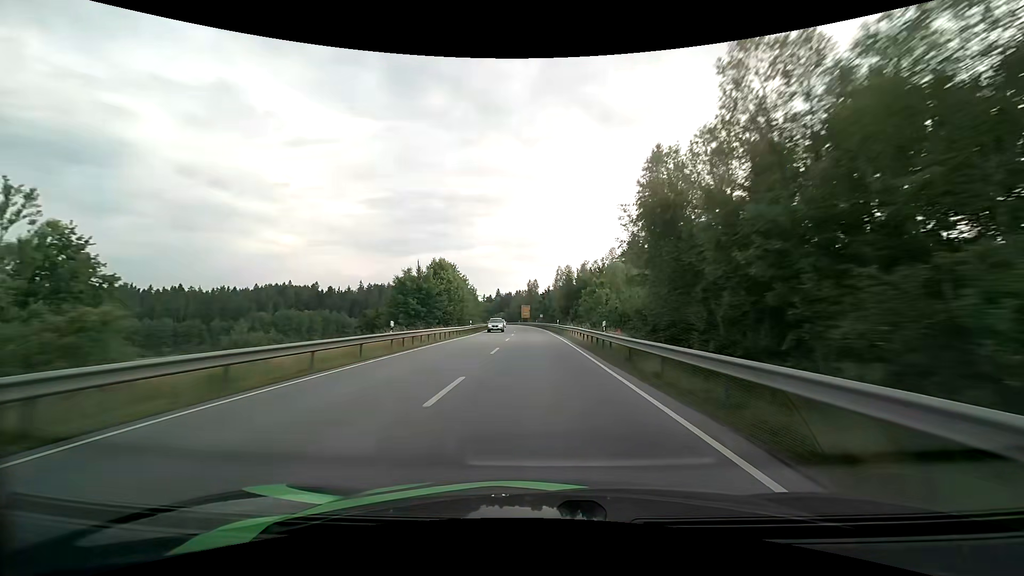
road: primary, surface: asphalt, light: Day
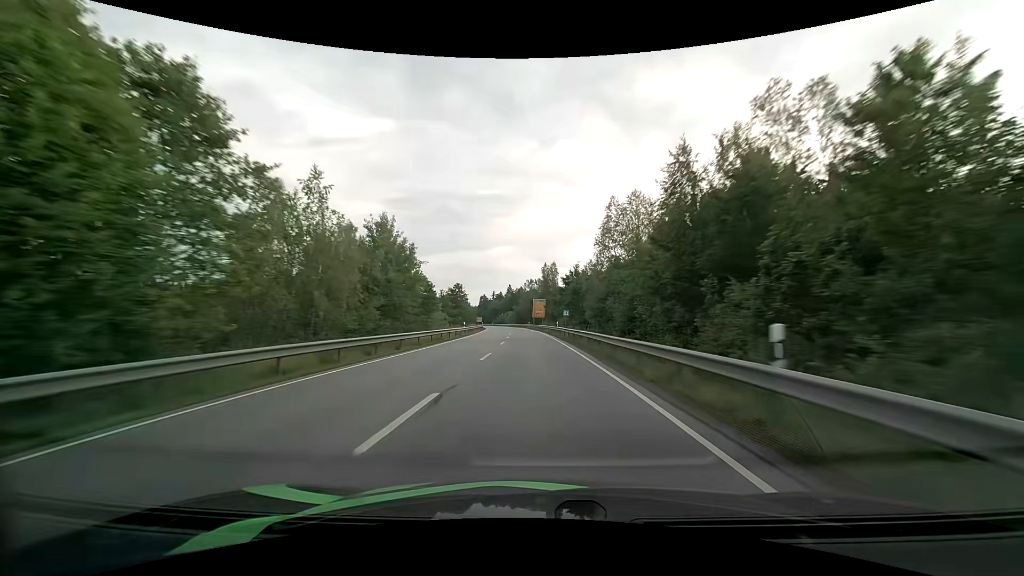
(-0.7, +50.1) m; -2°
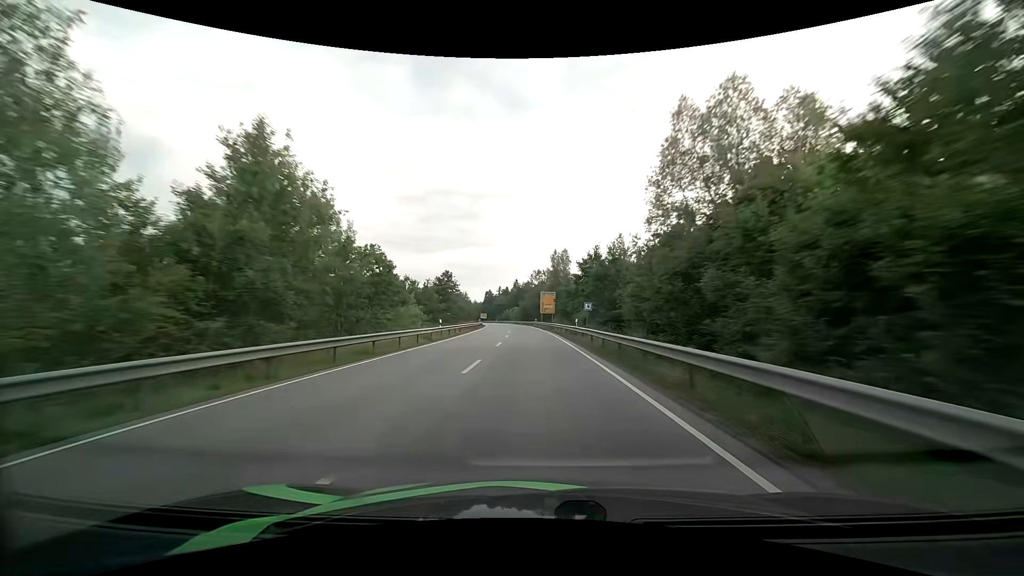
(-0.2, +16.6) m; -1°
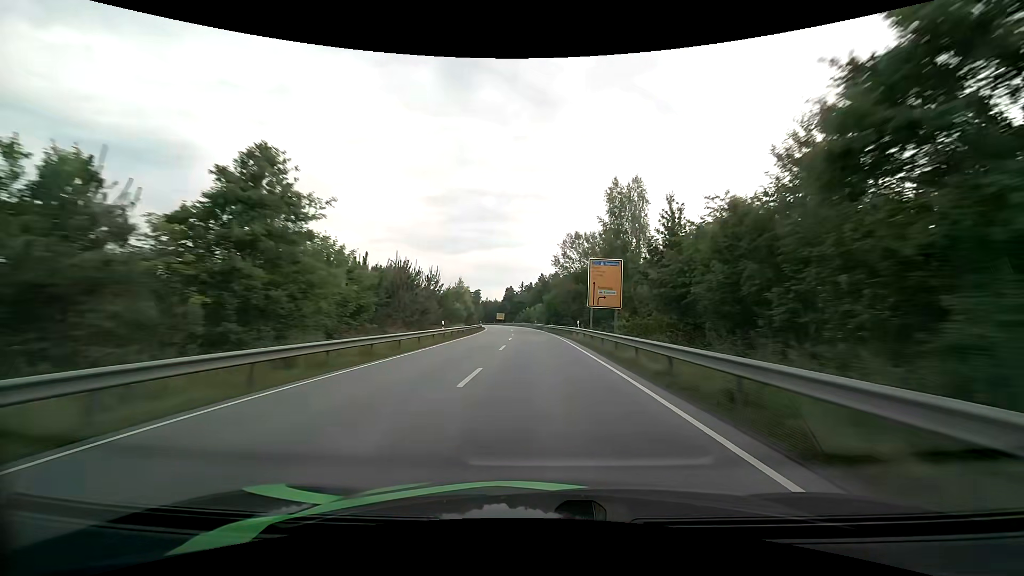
(-1.3, +49.7) m; -3°
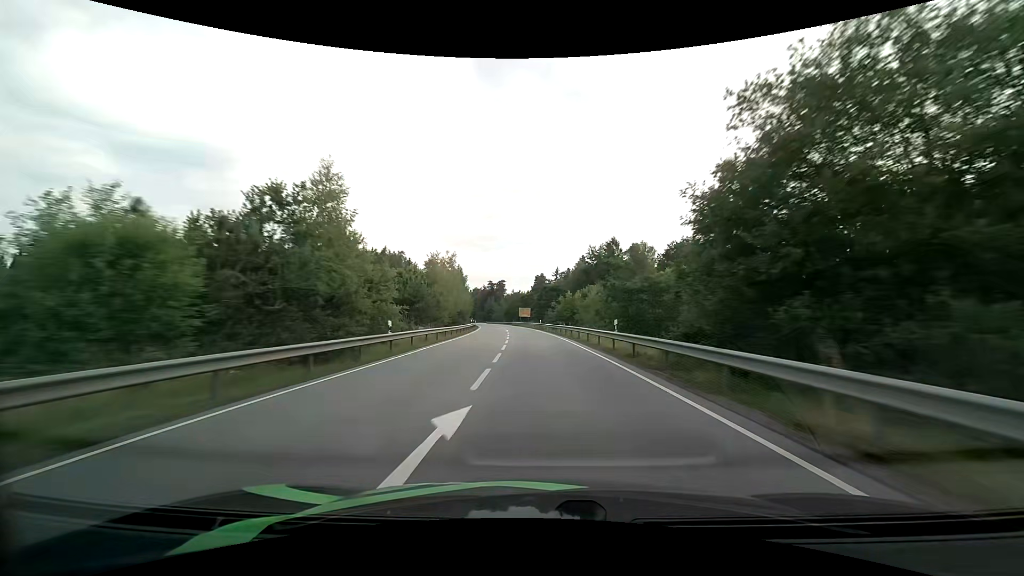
(-2.2, +66.5) m; -4°
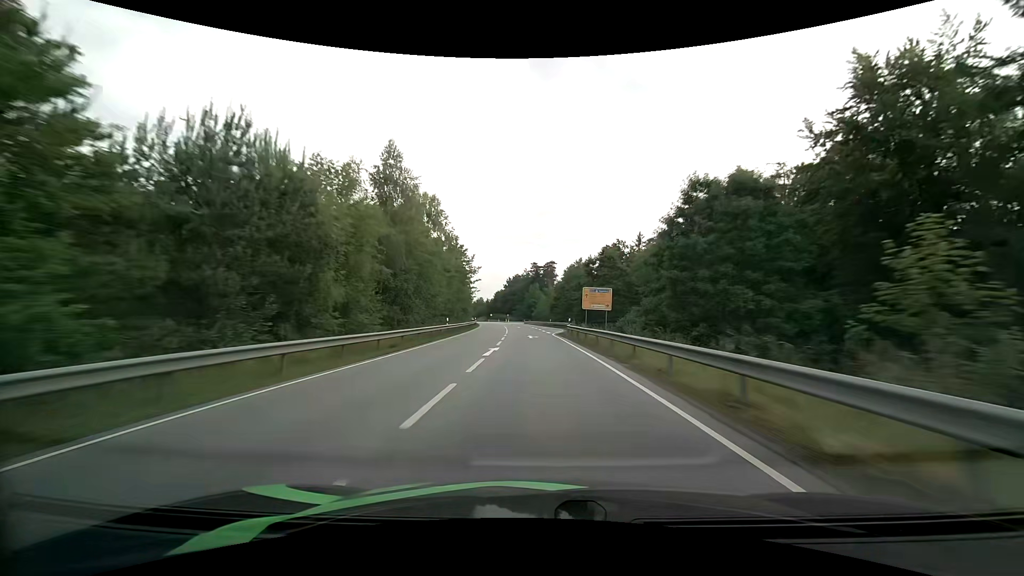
(-4.4, +81.5) m; -6°
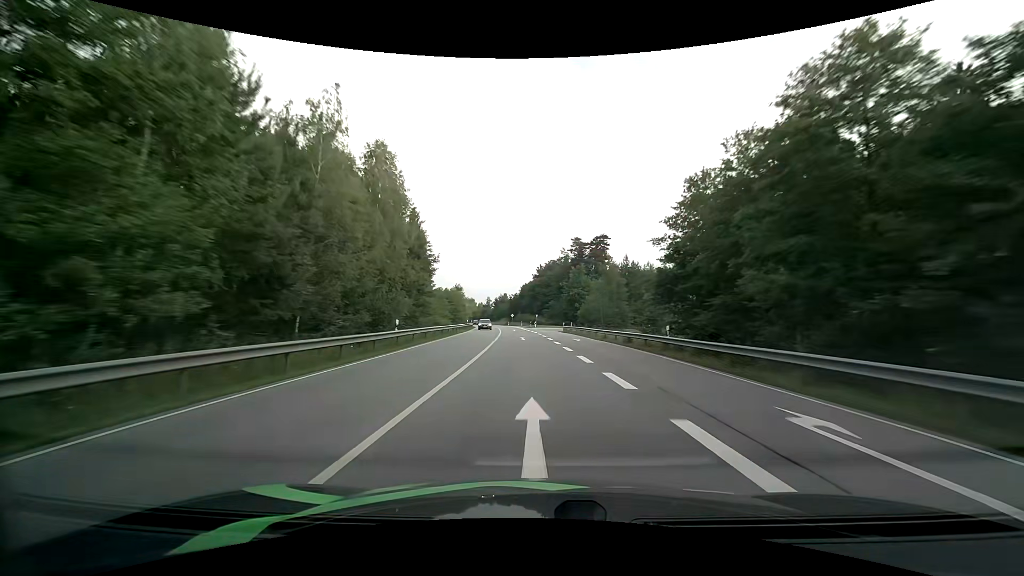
(-2.3, +63.9) m; -4°
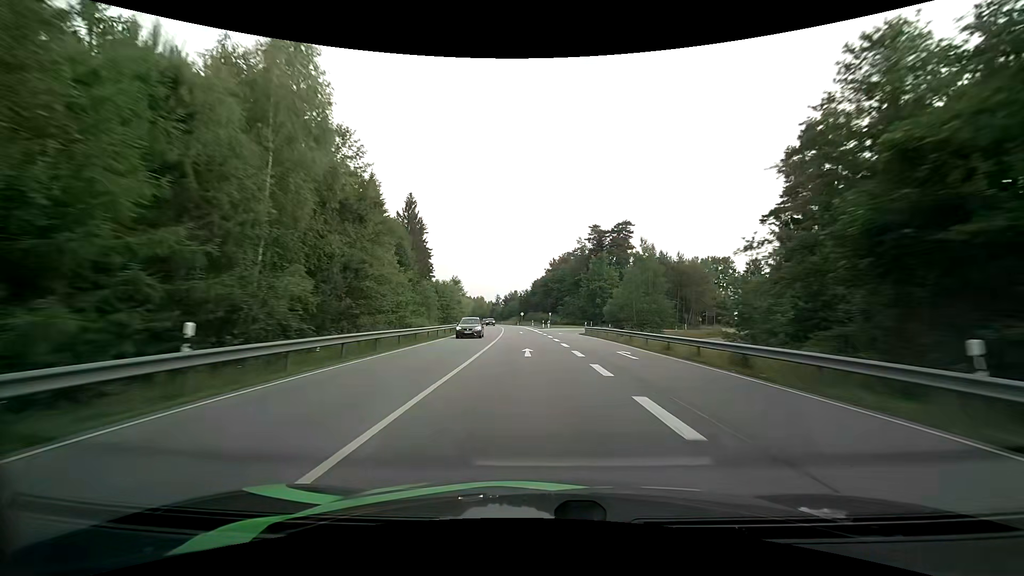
(-0.2, +16.0) m; -2°
(0, +10) (0, +20) (-1, +30) (-1, +40) (-1, +50) (-2, +60) (-3, +70) (-4, +80) (-5, +90) (-6, +100) m
